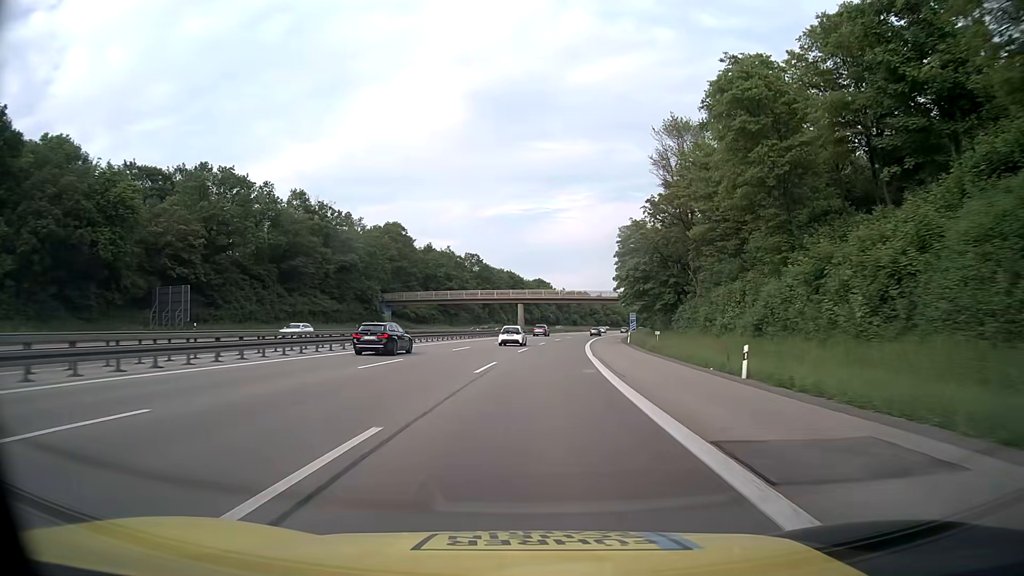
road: motorway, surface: asphalt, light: Day
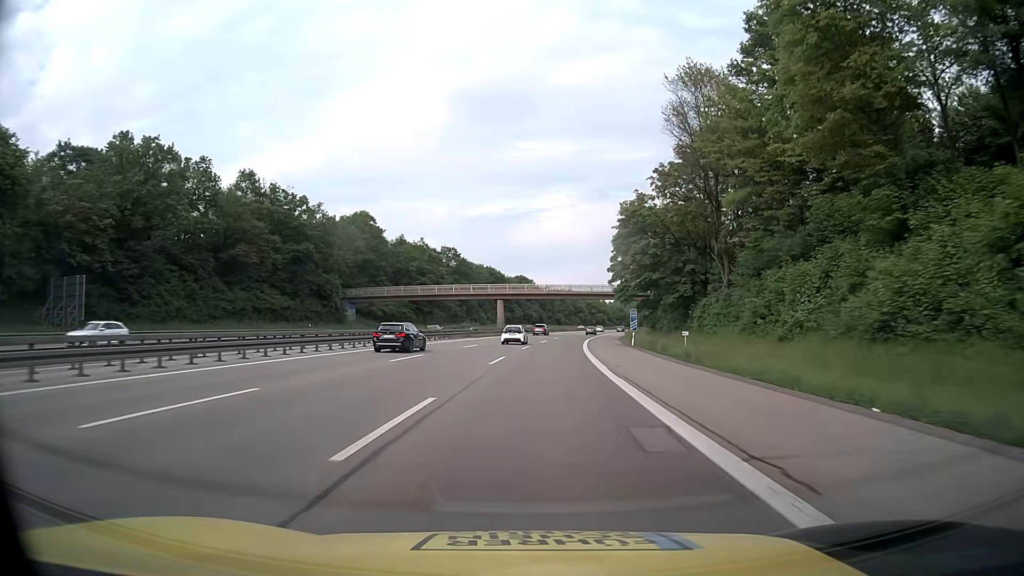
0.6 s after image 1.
(+0.2, +13.7) m; +2°
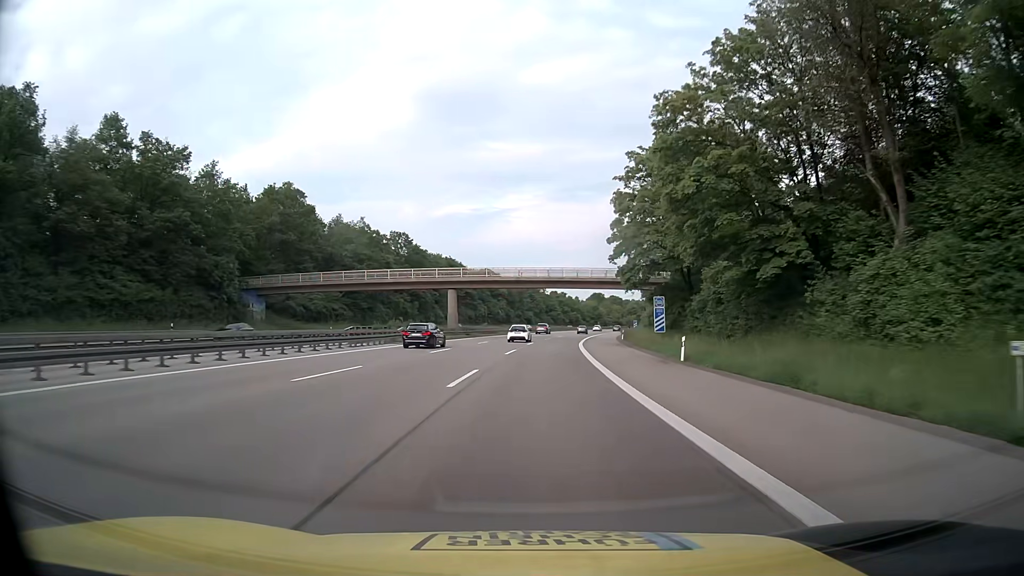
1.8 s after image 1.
(+0.7, +27.4) m; +3°
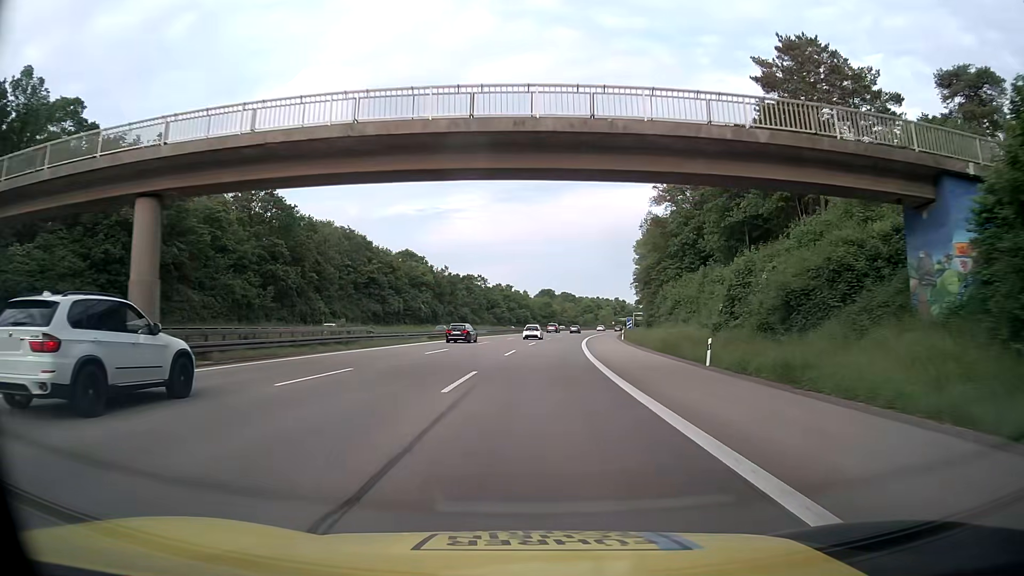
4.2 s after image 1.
(+2.2, +54.7) m; +5°
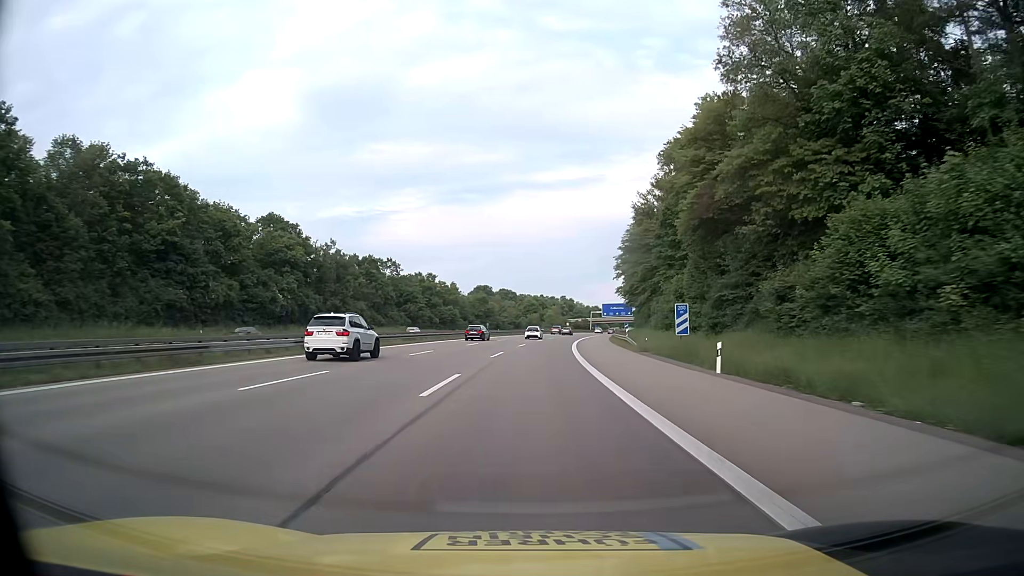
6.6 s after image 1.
(+2.8, +54.6) m; +6°
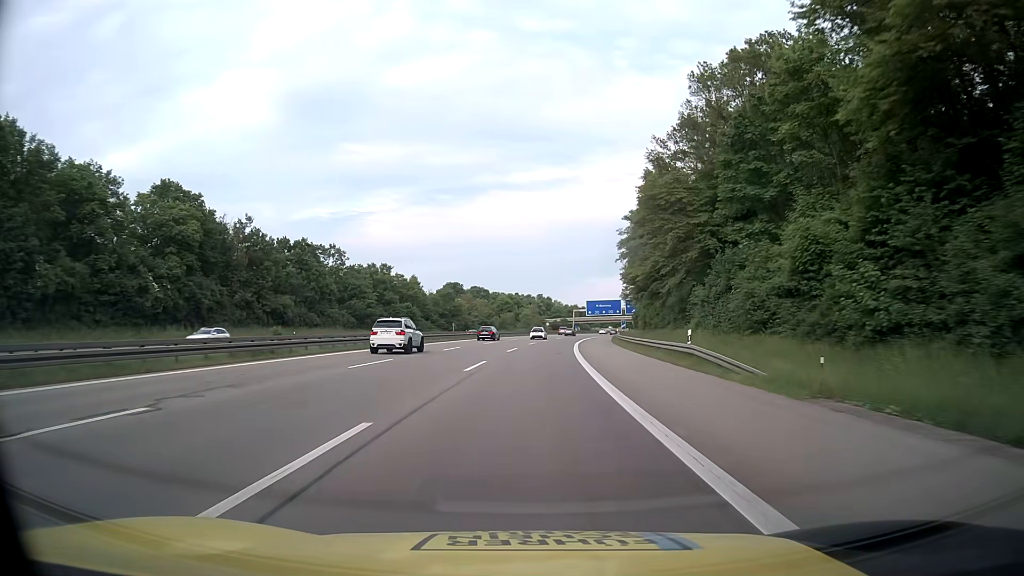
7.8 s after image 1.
(+0.5, +27.4) m; +2°
